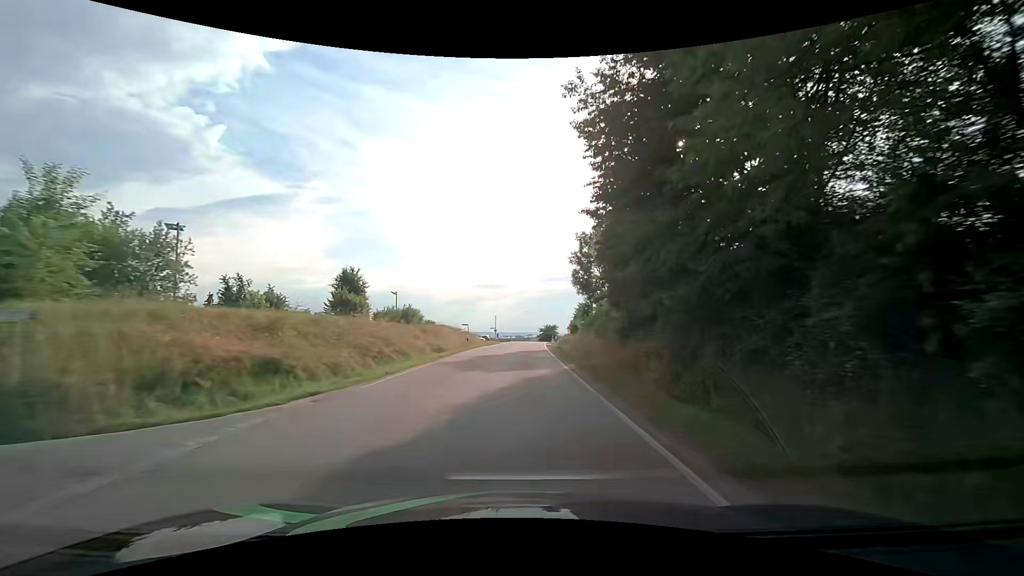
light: Day
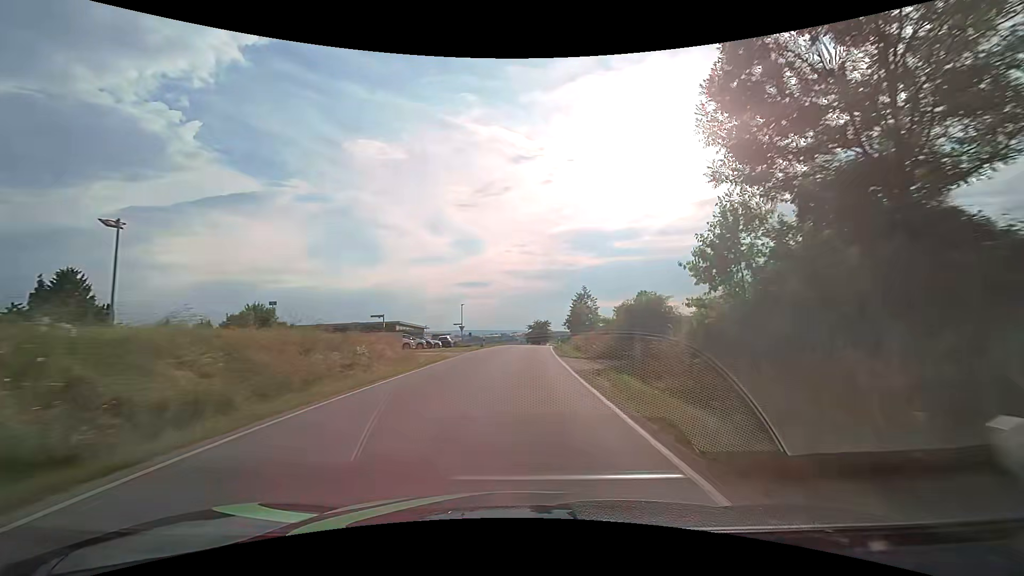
(+0.8, +37.8) m; +2°
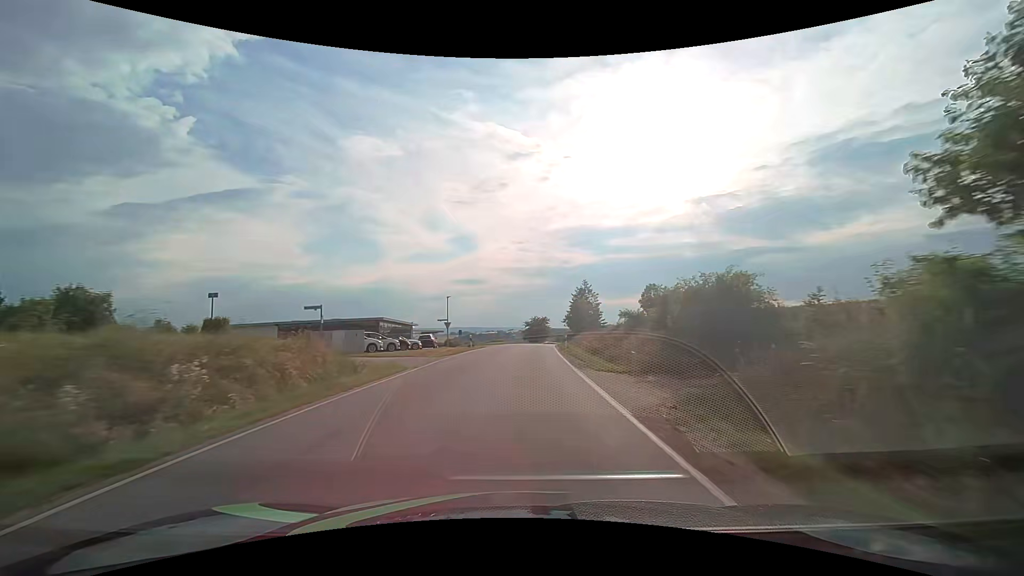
(0.0, +9.5) m; +1°
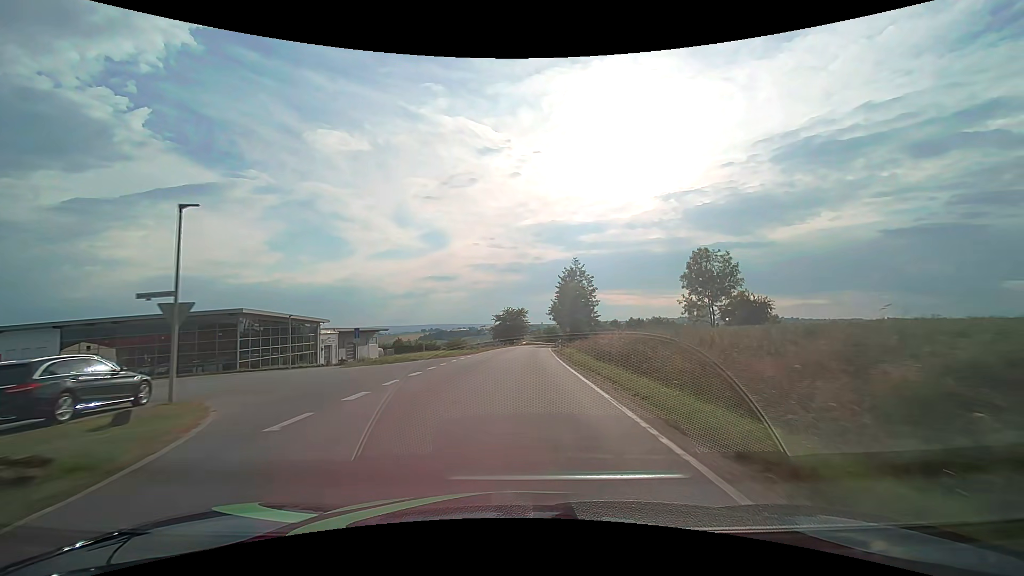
(+0.8, +37.9) m; +3°
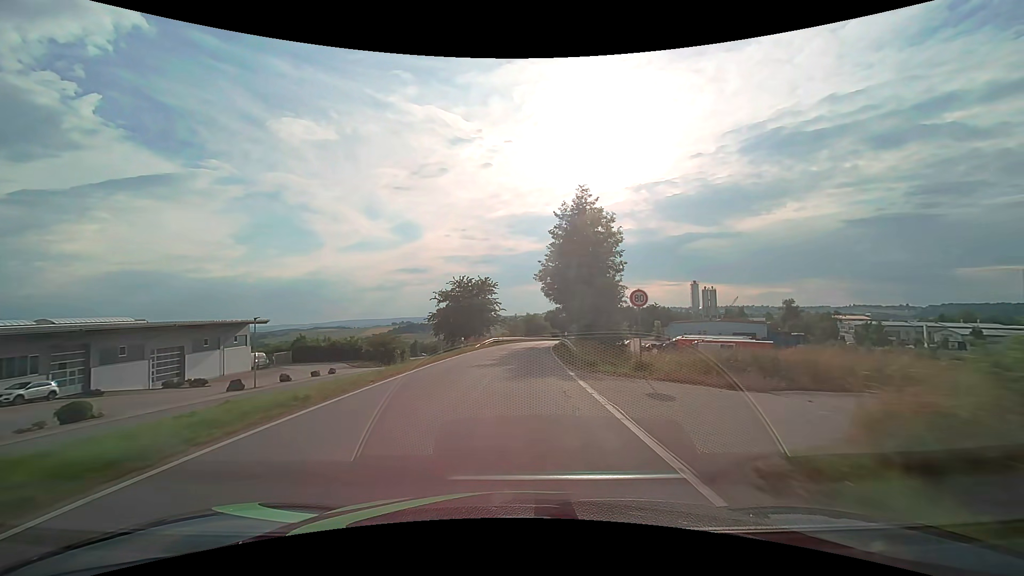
(+1.5, +48.3) m; +3°
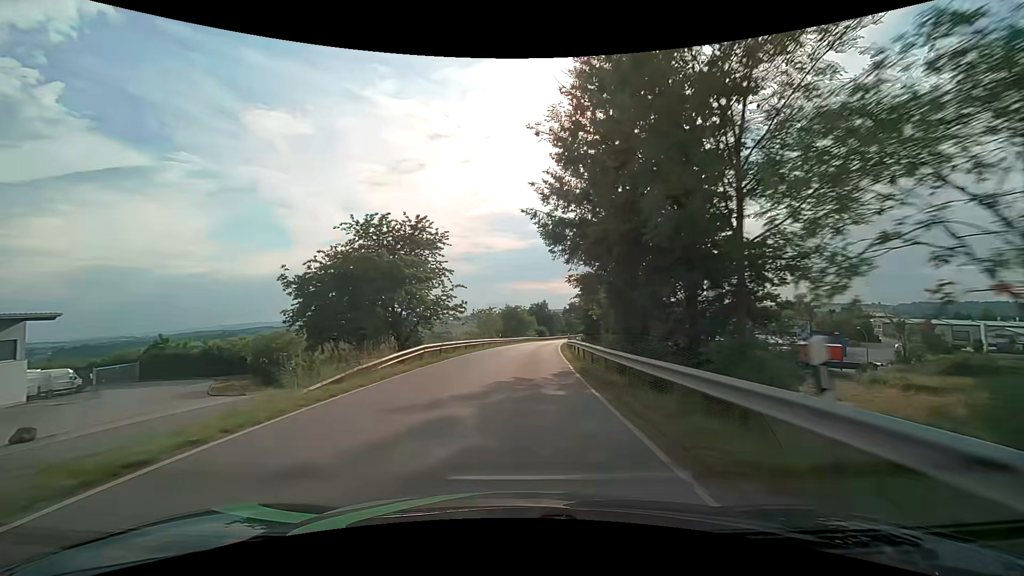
(+0.5, +30.9) m; +2°
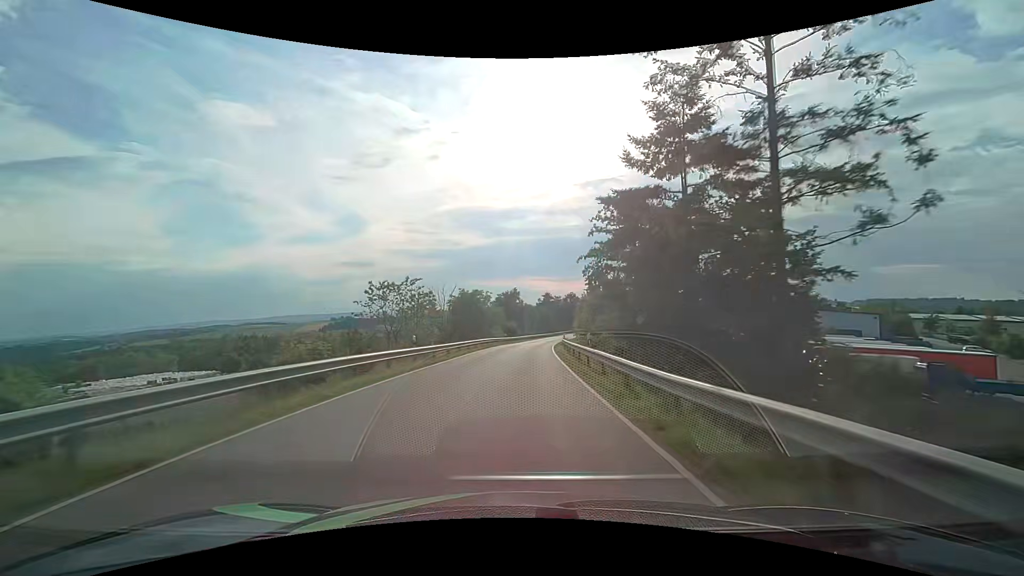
(+1.0, +32.6) m; +3°
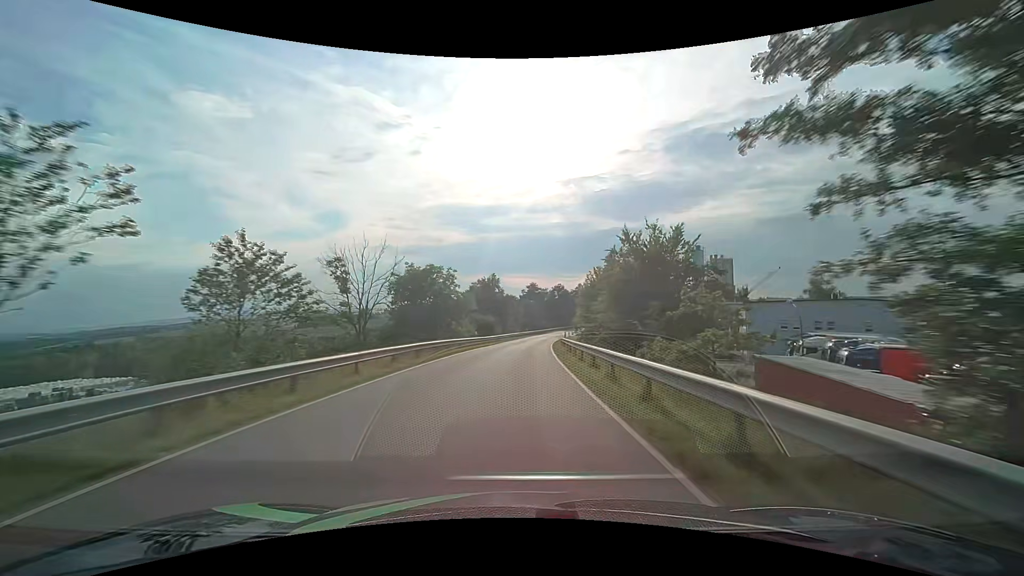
(+0.7, +22.7) m; +3°
(0, +10) (0, +20) (+1, +30) (+1, +40) (+2, +50) (+3, +60) (+4, +70) (+5, +80) (+7, +90) (+9, +99) m
